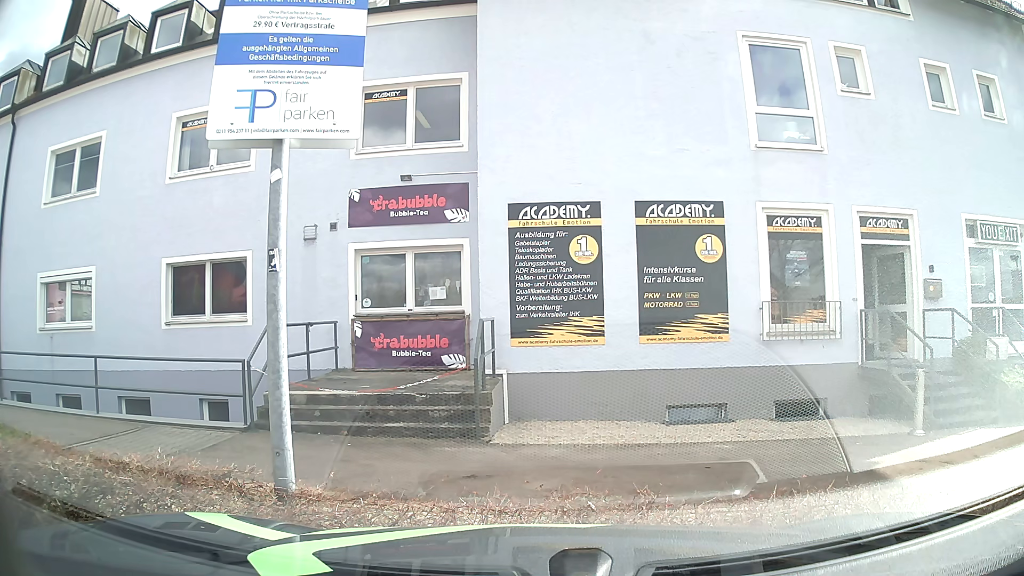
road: service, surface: asphalt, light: Day
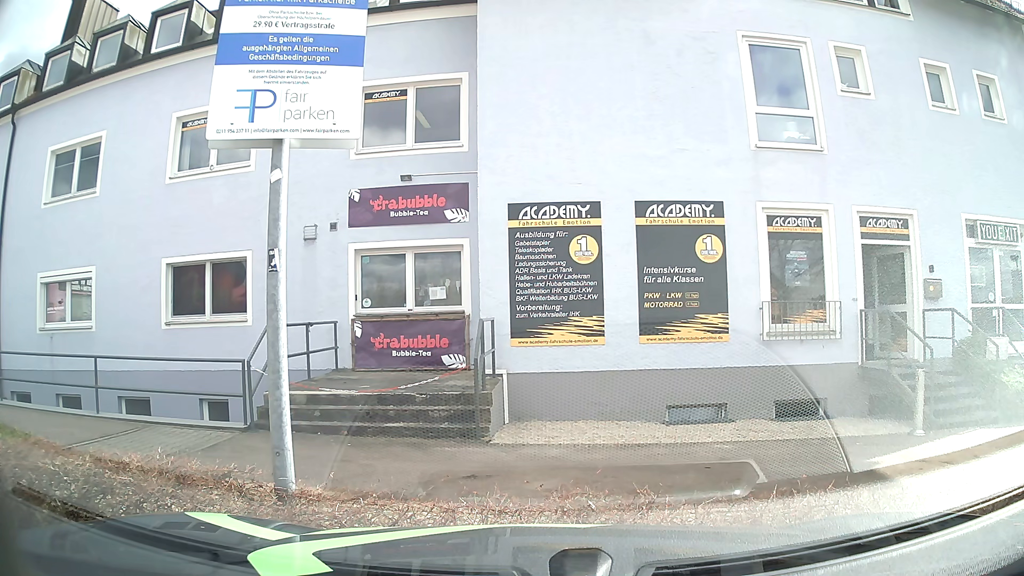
(0.0, 0.0) m; 0°
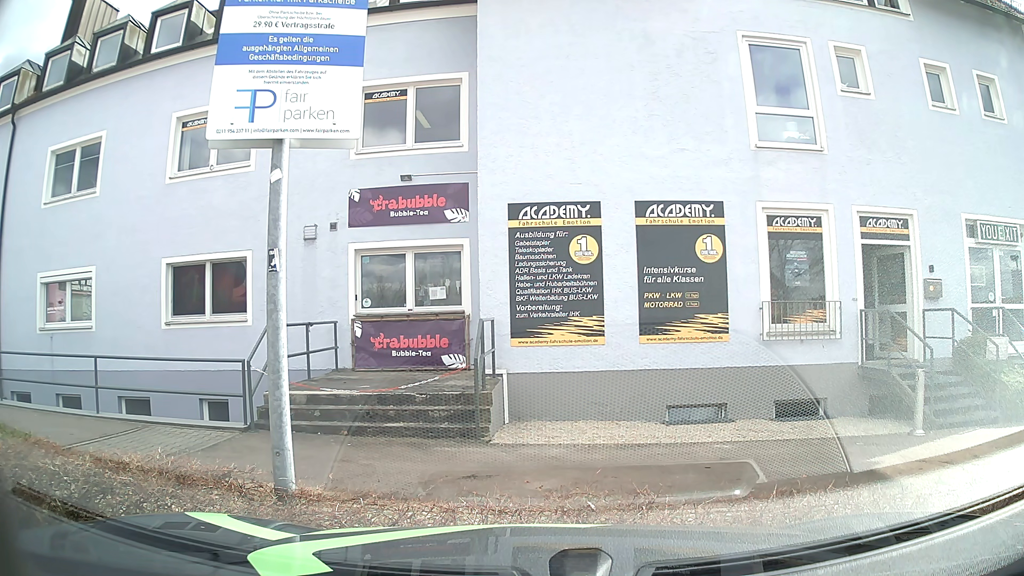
(0.0, 0.0) m; 0°
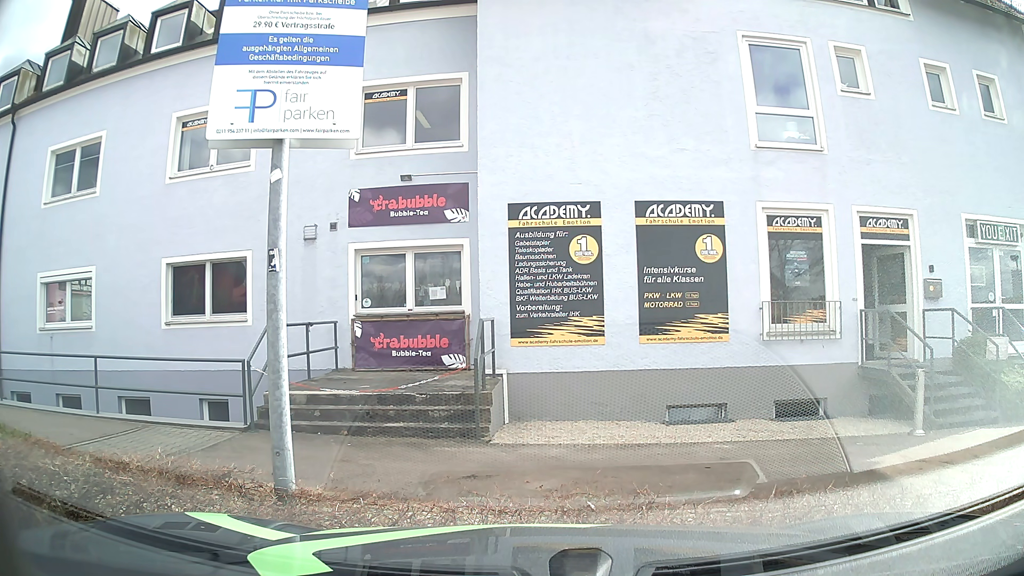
(0.0, 0.0) m; 0°
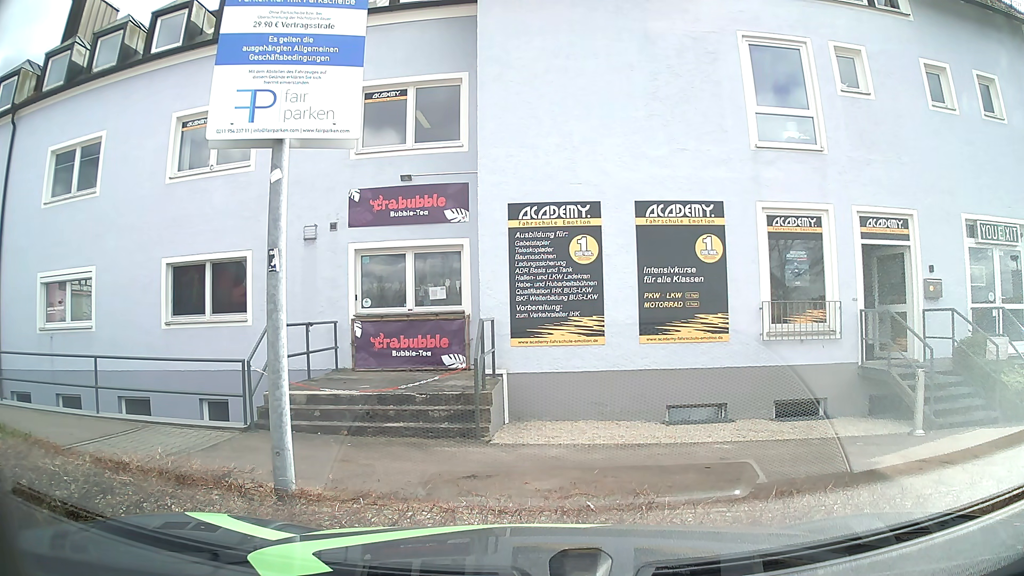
(0.0, 0.0) m; 0°
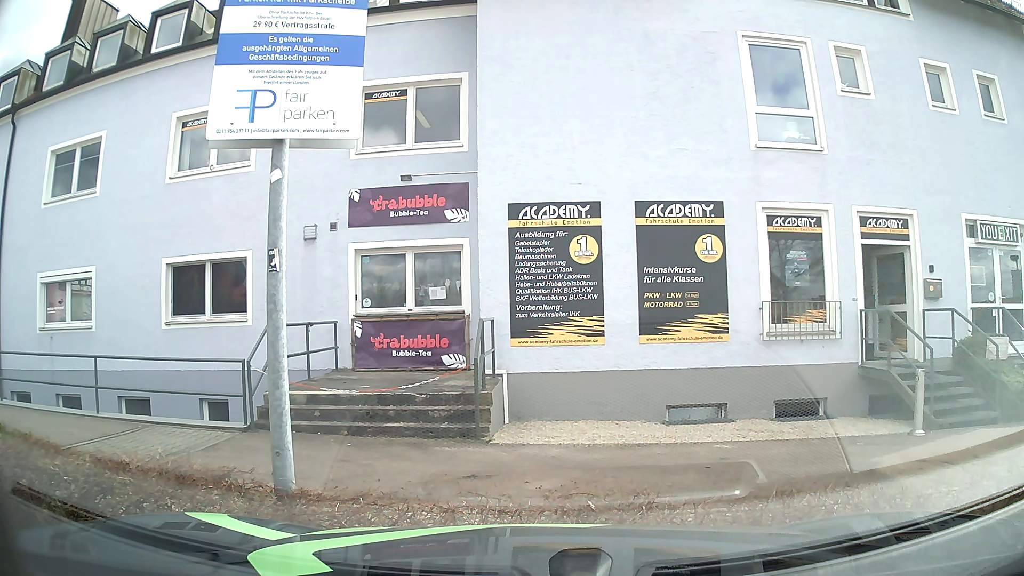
(0.0, 0.0) m; 0°
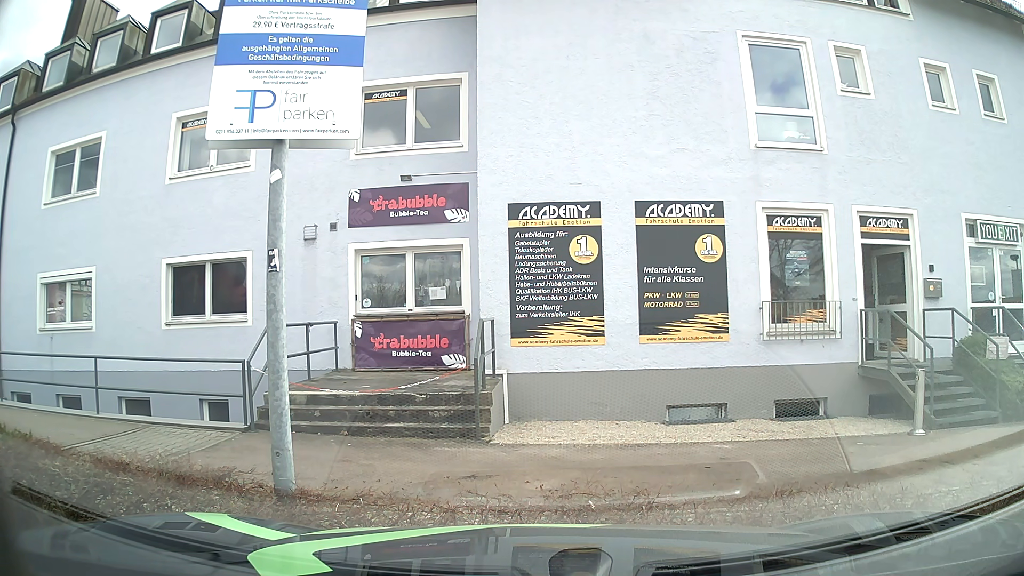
(0.0, 0.0) m; 0°
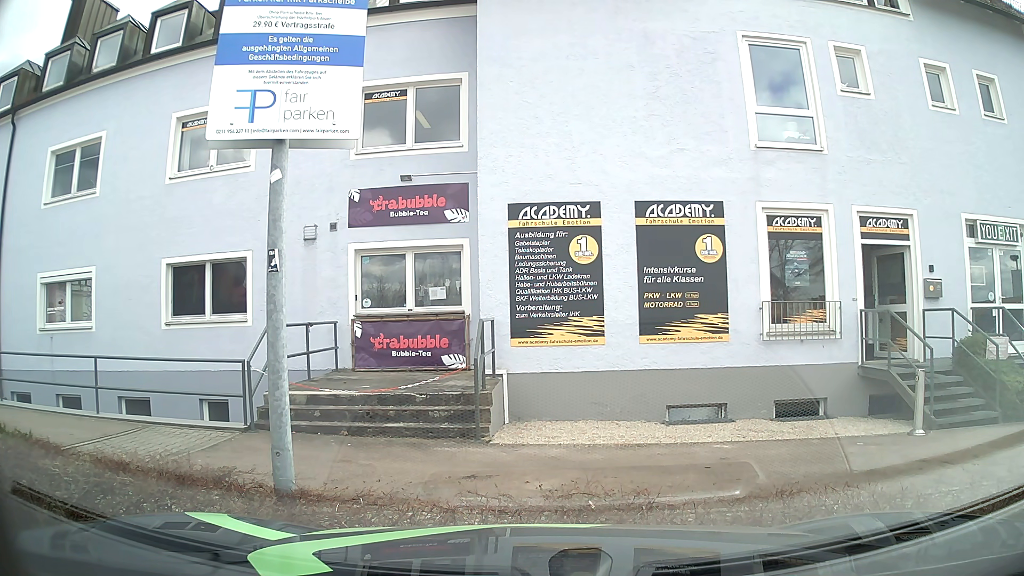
(0.0, 0.0) m; 0°
